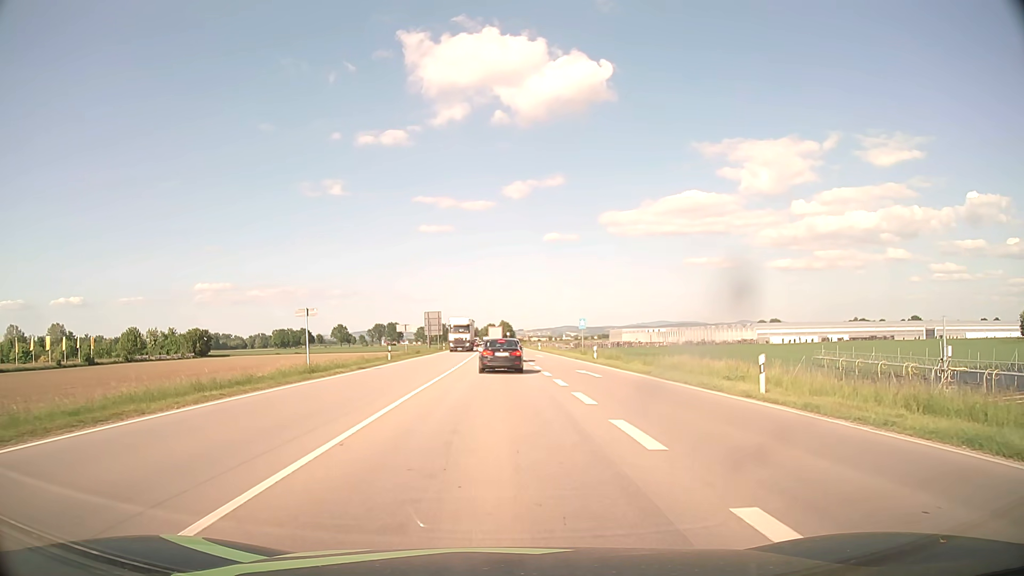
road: primary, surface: asphalt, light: Day
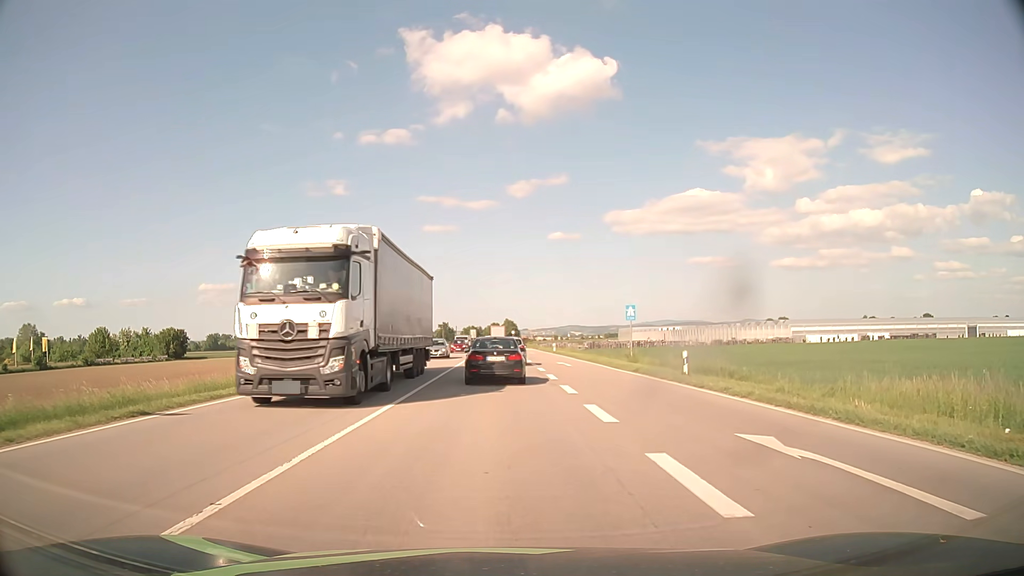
(0.0, +21.1) m; 0°
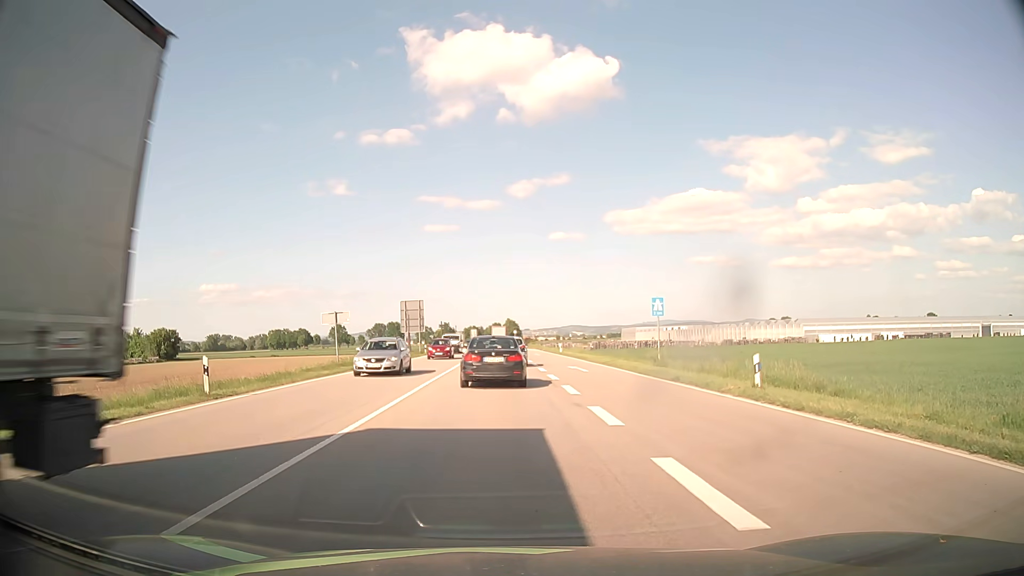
(0.0, +6.4) m; 0°
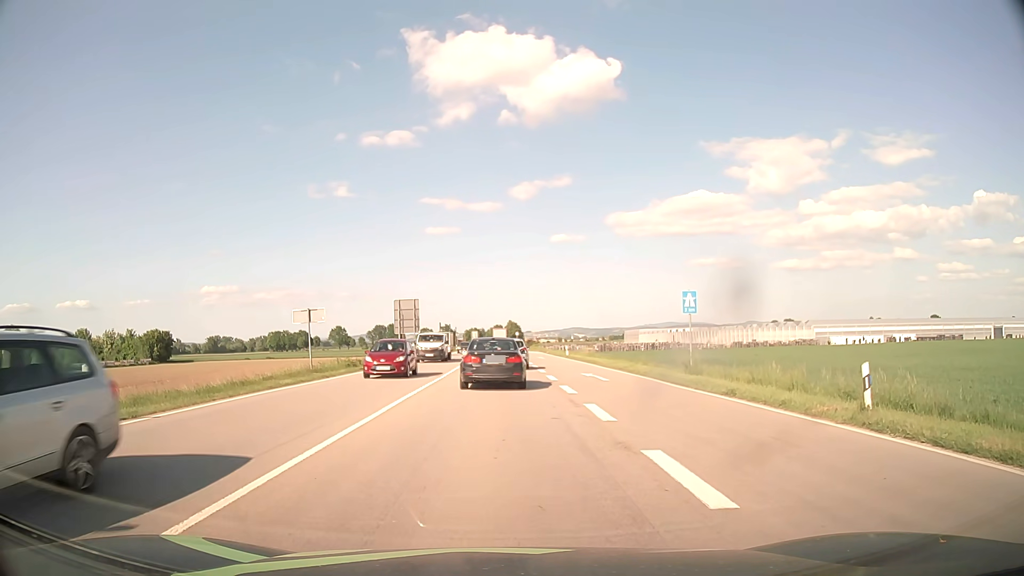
(0.0, +5.2) m; 0°
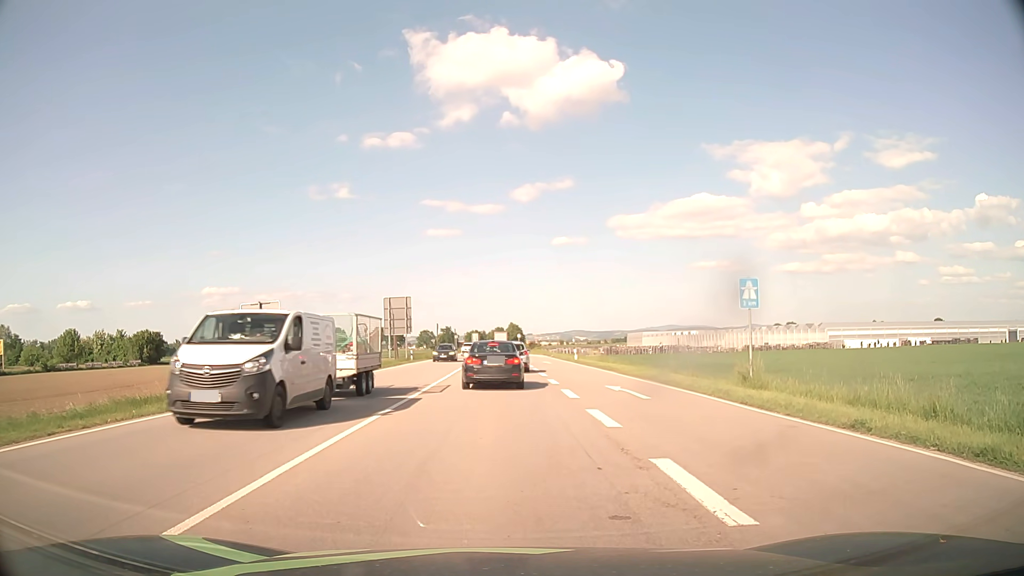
(0.0, +6.5) m; 0°
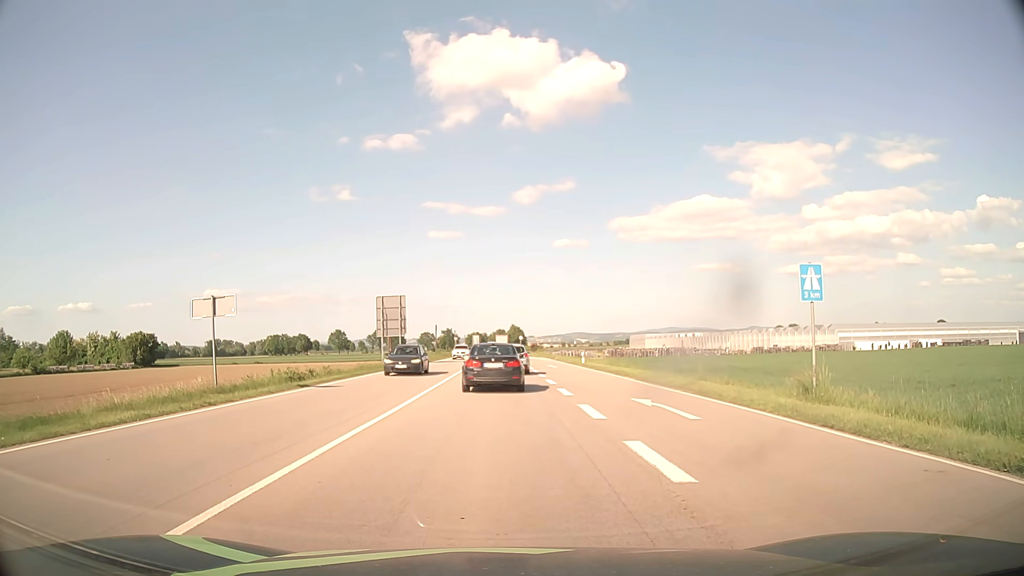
(0.0, +4.3) m; +1°
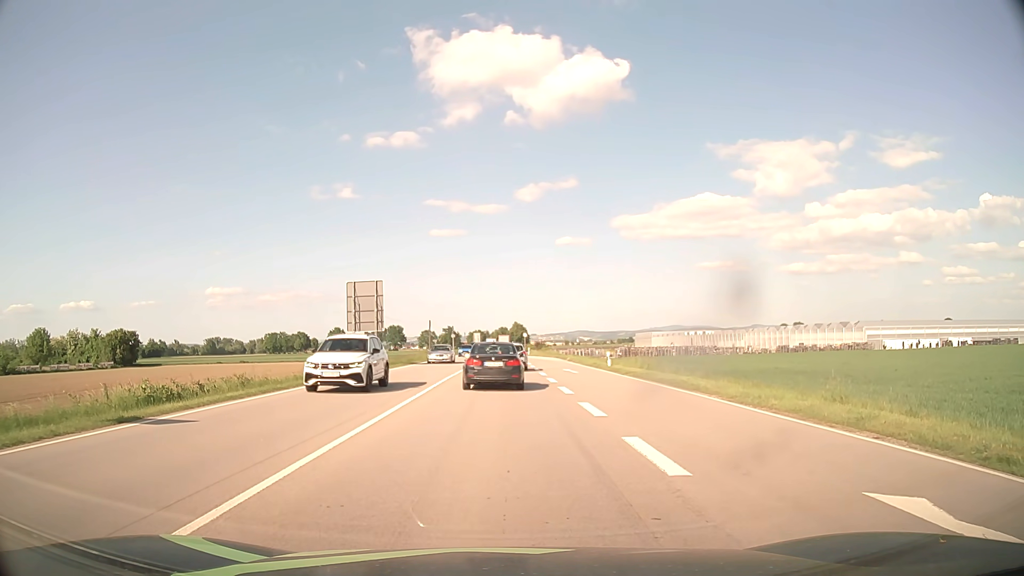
(-0.1, +11.8) m; -1°
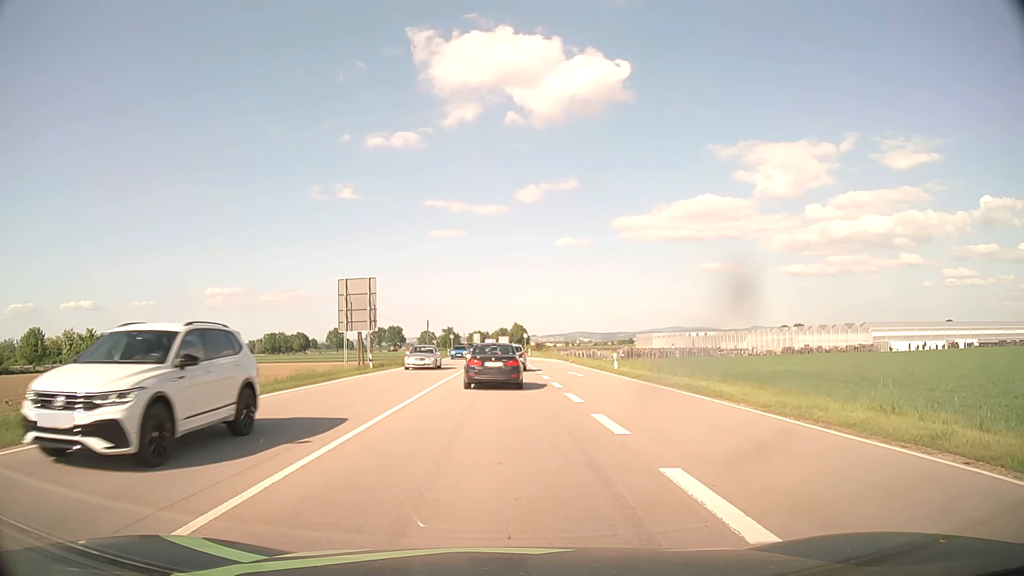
(0.0, +2.5) m; 0°
(0, +10) (0, +20) (0, +30) (0, +40) (0, +50) (0, +60) (0, +70) (0, +80) (0, +90) (0, +100) m
